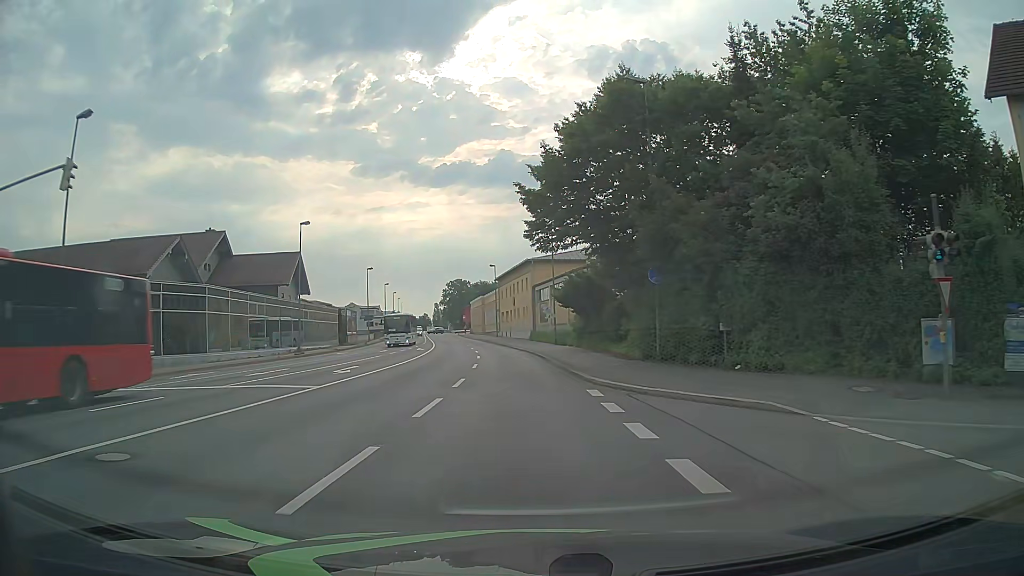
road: primary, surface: asphalt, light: Day
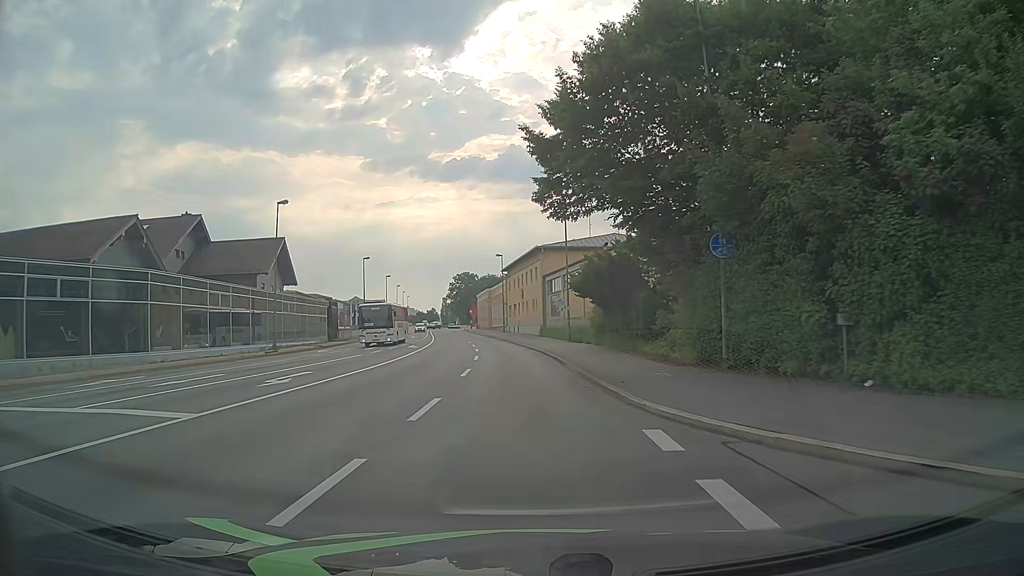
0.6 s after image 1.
(0.0, +7.2) m; 0°
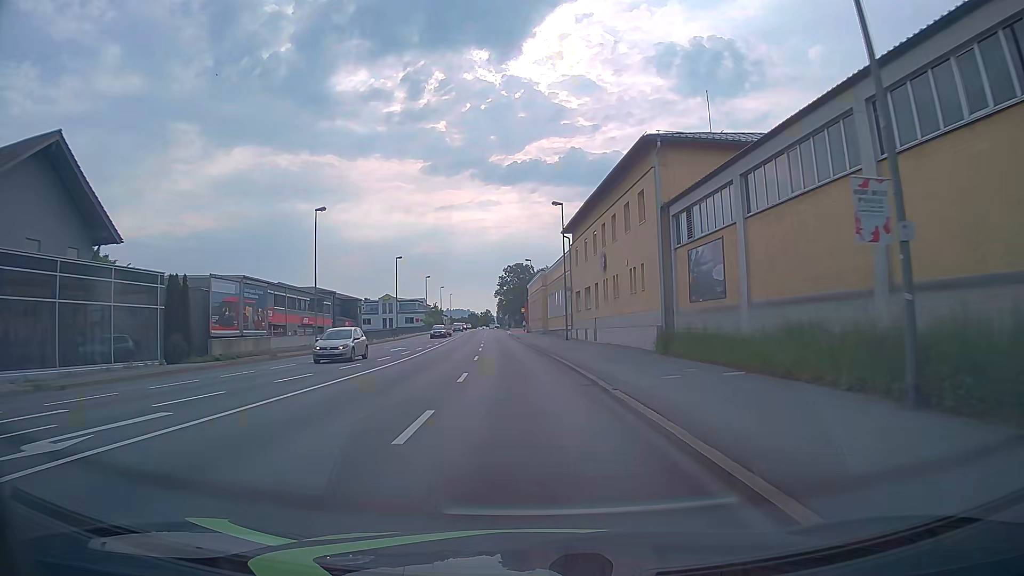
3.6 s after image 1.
(-1.8, +38.6) m; -5°
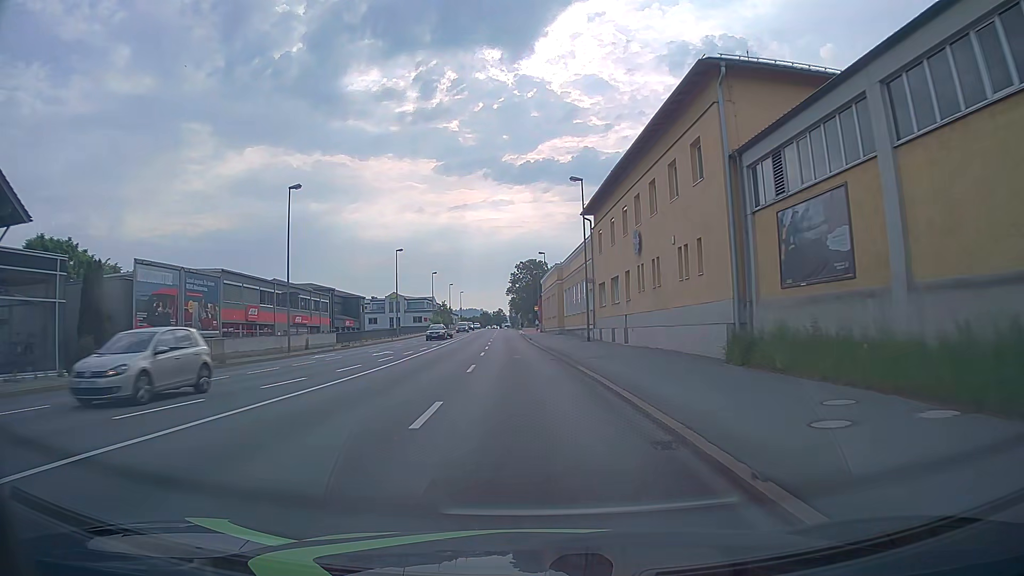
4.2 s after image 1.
(-0.1, +8.1) m; -1°
